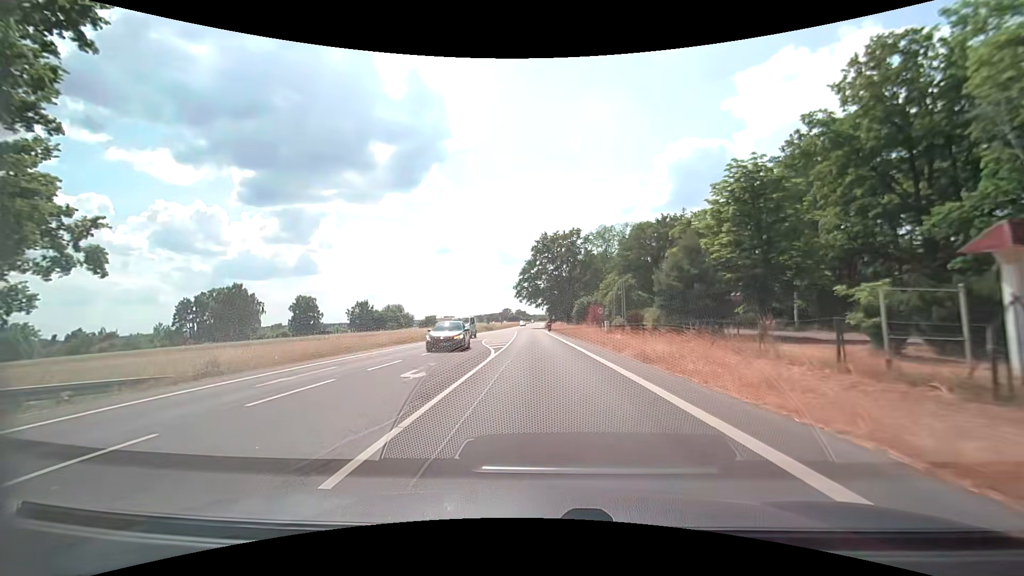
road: secondary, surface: asphalt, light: Day
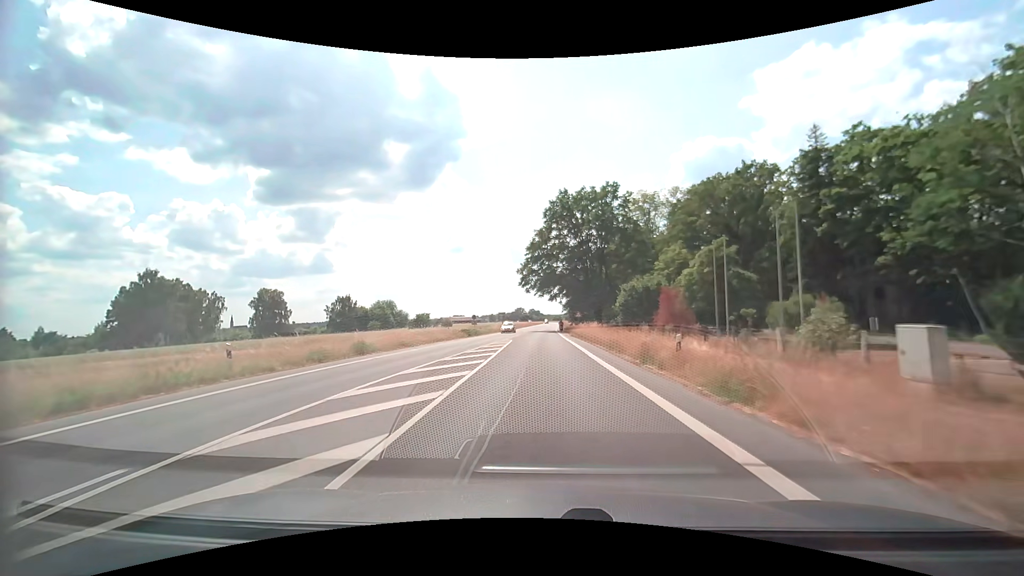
(-0.6, +37.6) m; -2°
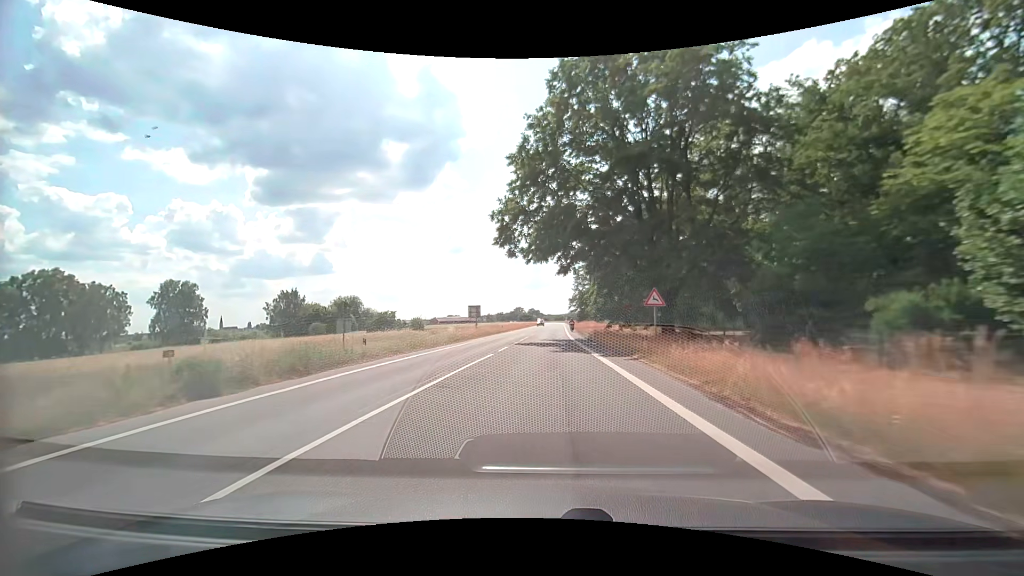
(-0.2, +42.2) m; 0°
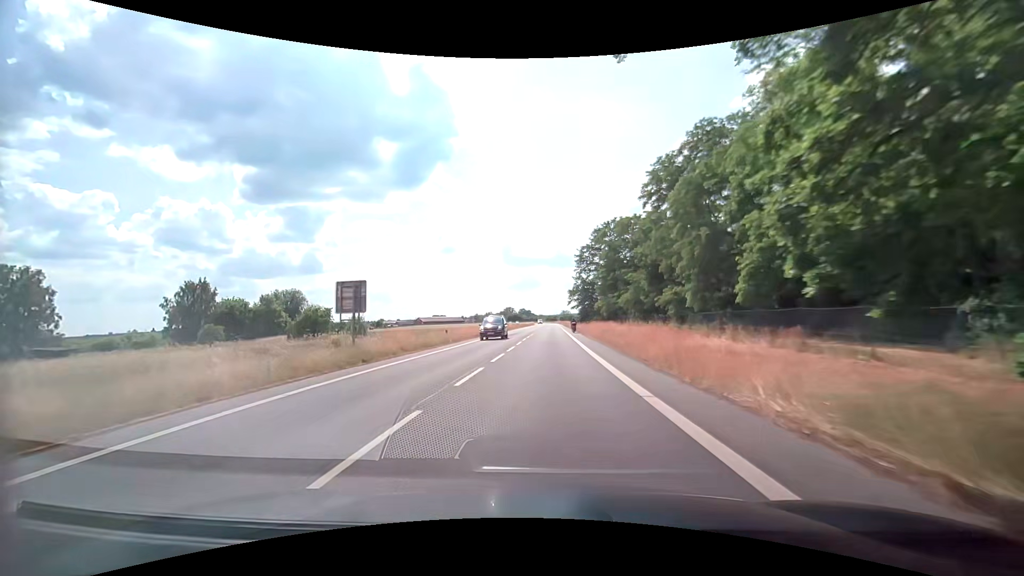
(+0.3, +36.7) m; +1°
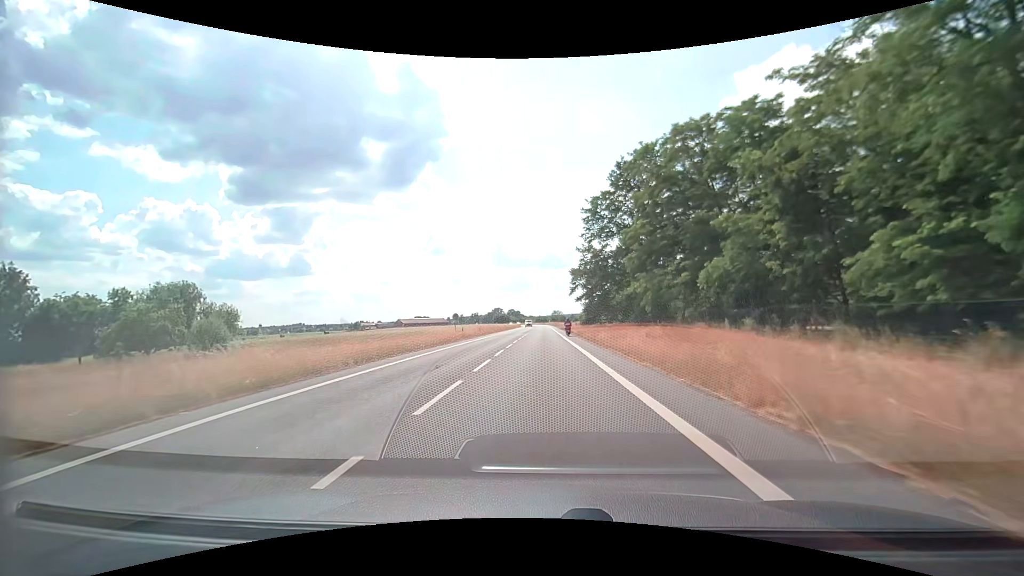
(+0.7, +39.0) m; +1°
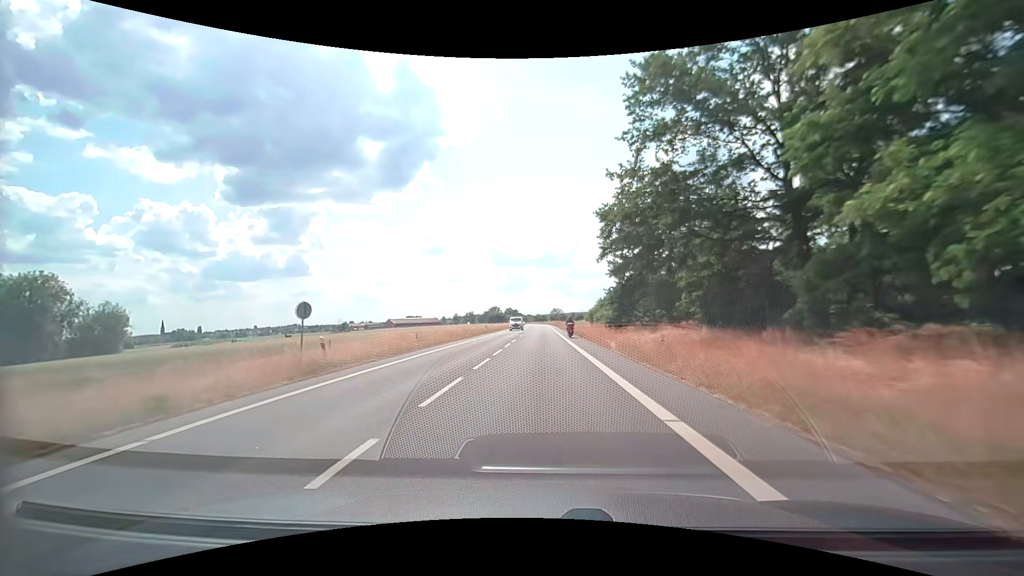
(+0.1, +29.3) m; 0°
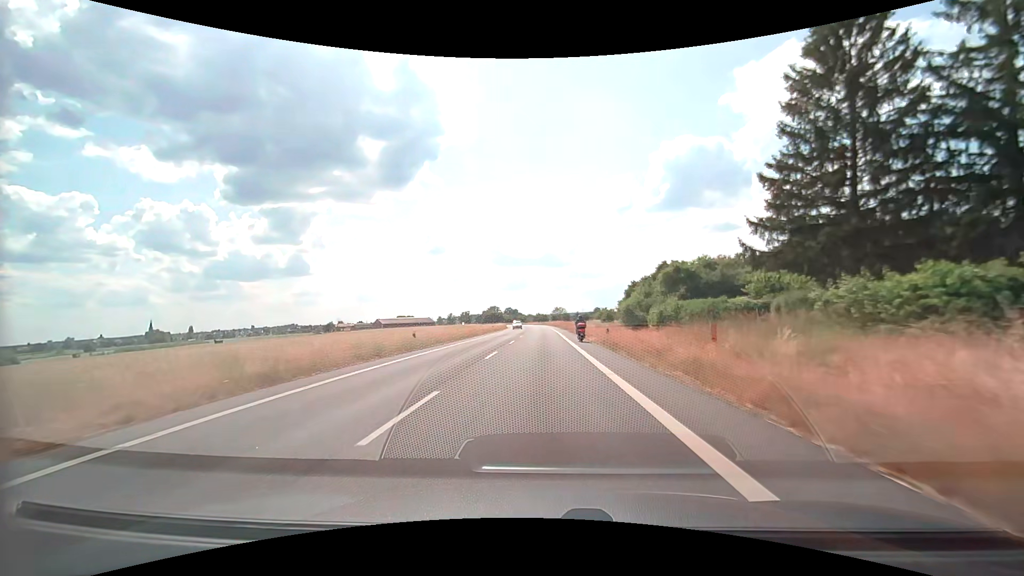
(+0.1, +38.0) m; 0°
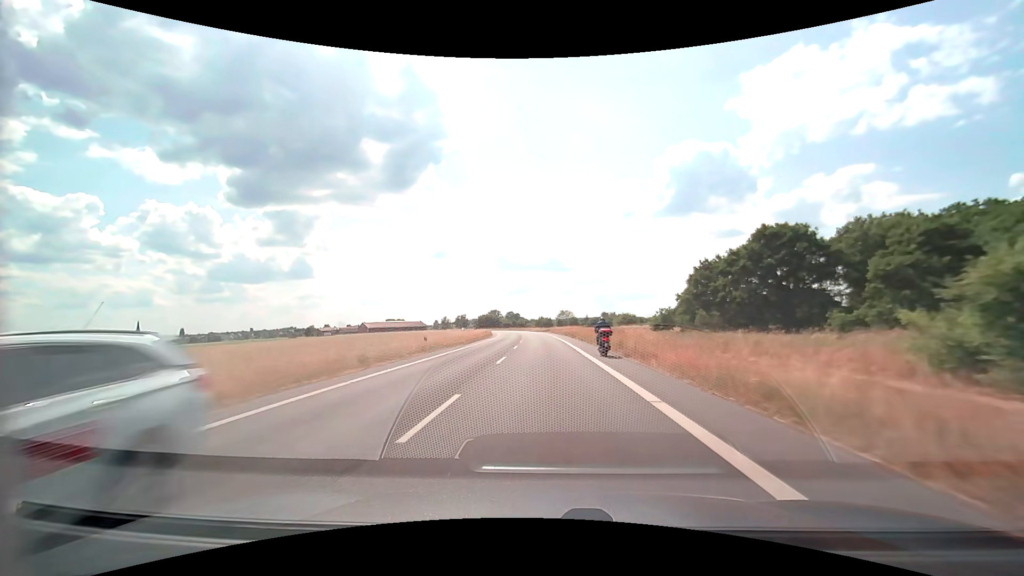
(-0.5, +47.1) m; -1°
(0, +10) (0, +20) (0, +30) (0, +40) (-1, +50) (-1, +60) (-1, +70) (-2, +80) (-2, +90) (-3, +100) m
